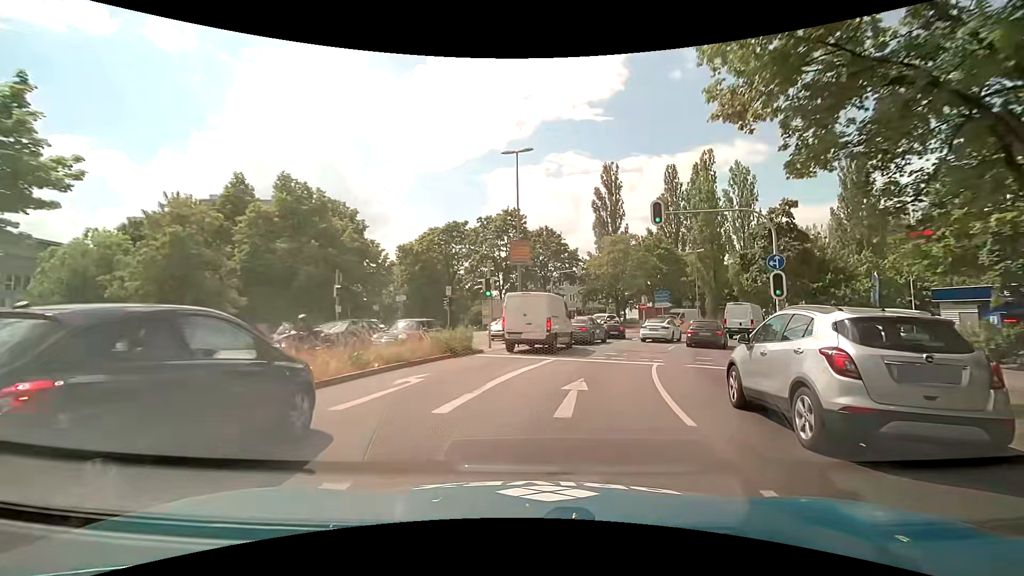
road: primary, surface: asphalt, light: Day
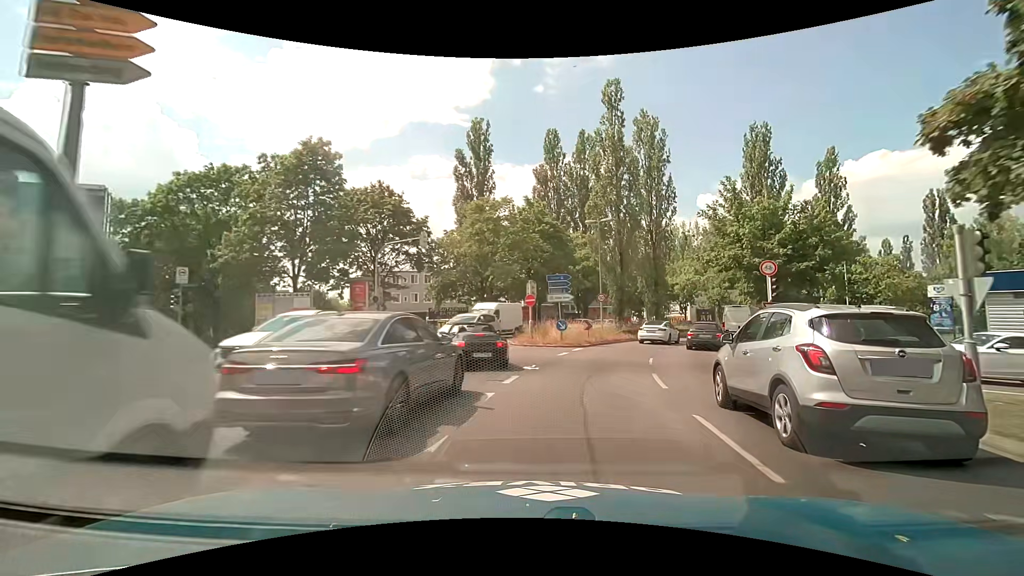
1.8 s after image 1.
(+2.6, +20.0) m; +16°
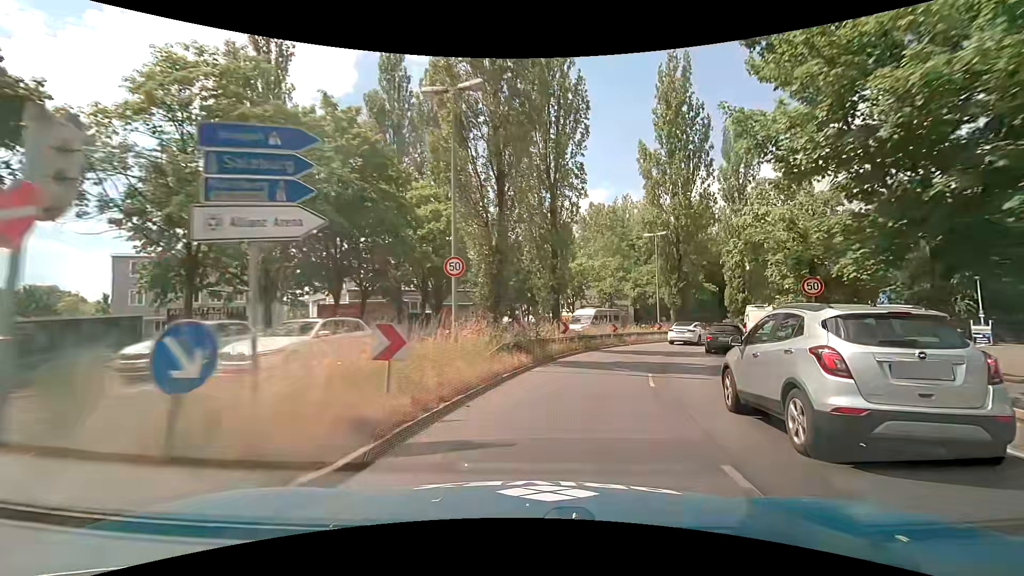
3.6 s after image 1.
(+2.7, +20.7) m; +15°
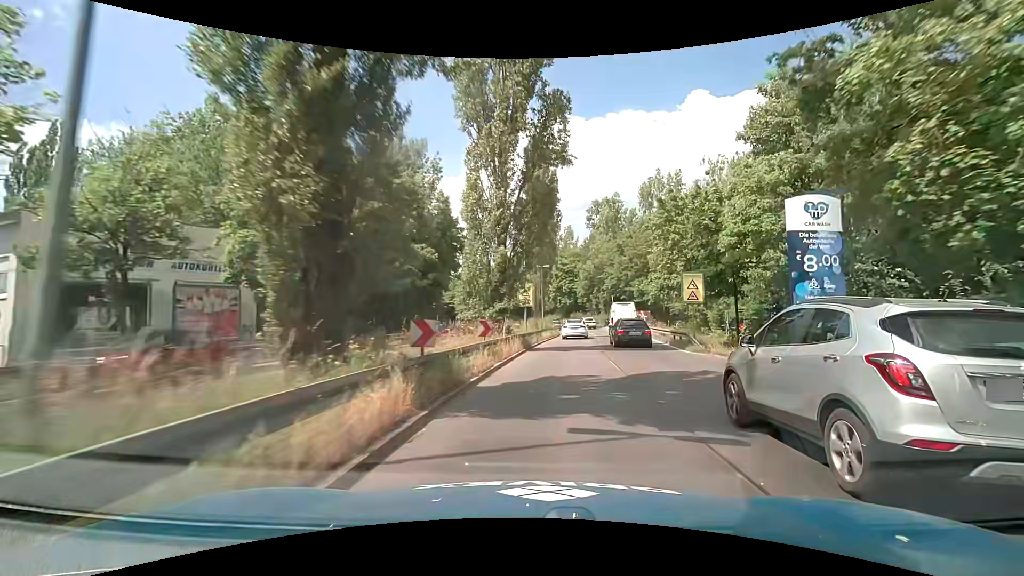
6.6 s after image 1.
(+10.4, +35.2) m; +33°
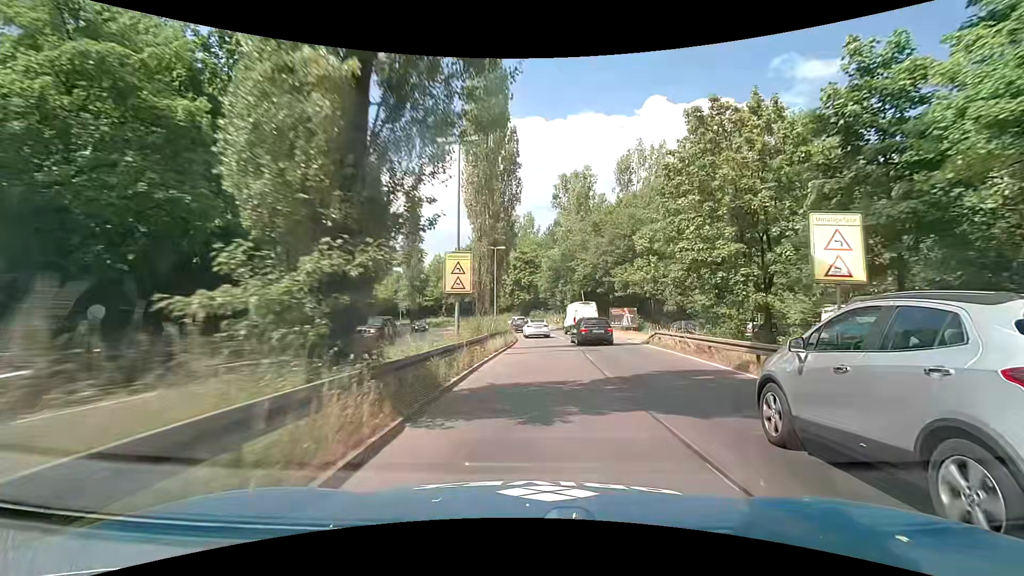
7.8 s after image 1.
(+0.8, +15.7) m; +5°
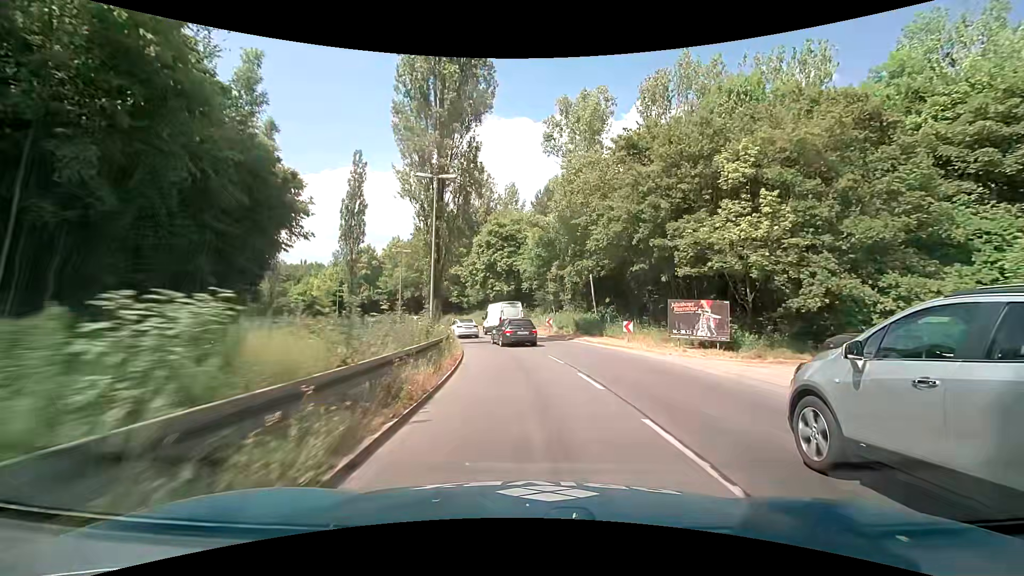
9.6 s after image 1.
(+0.6, +24.5) m; +1°
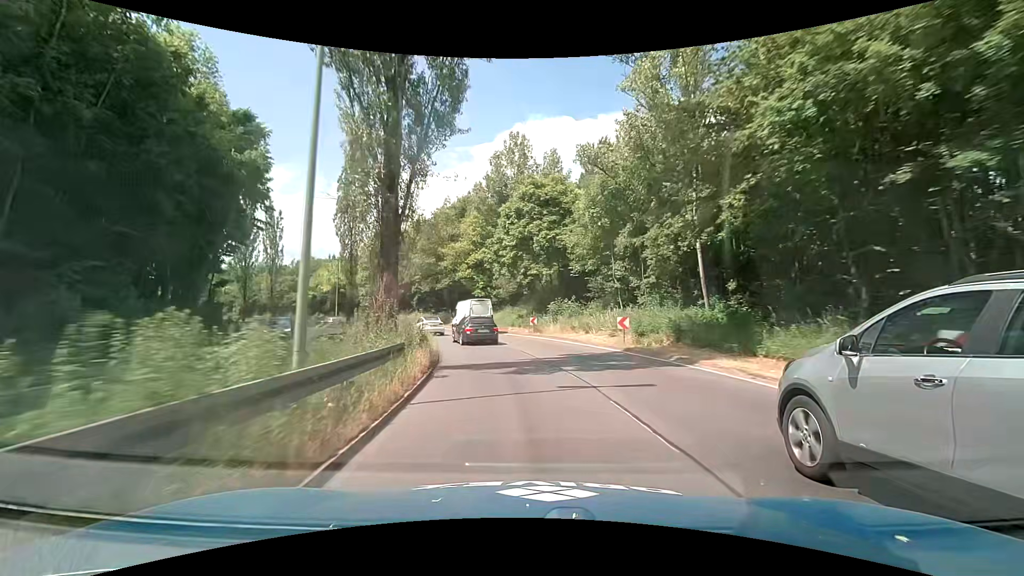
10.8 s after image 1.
(-0.3, +16.8) m; -4°
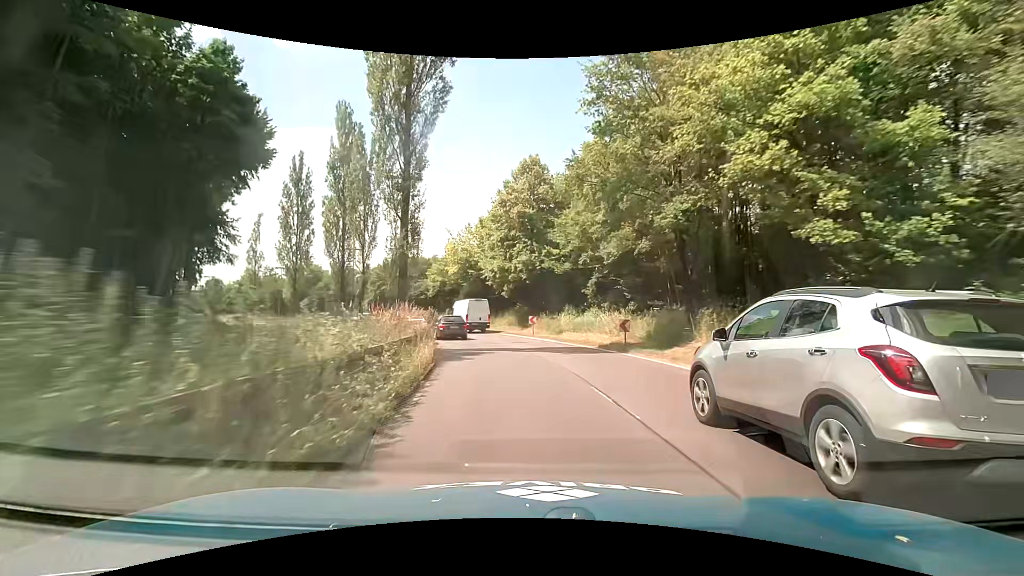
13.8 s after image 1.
(-6.9, +39.3) m; -21°
(0, +10) (-2, +20) (-4, +30) (-8, +39) (-12, +48) (-17, +57) (-23, +65) (-29, +72) (-36, +79) (-44, +86) m
